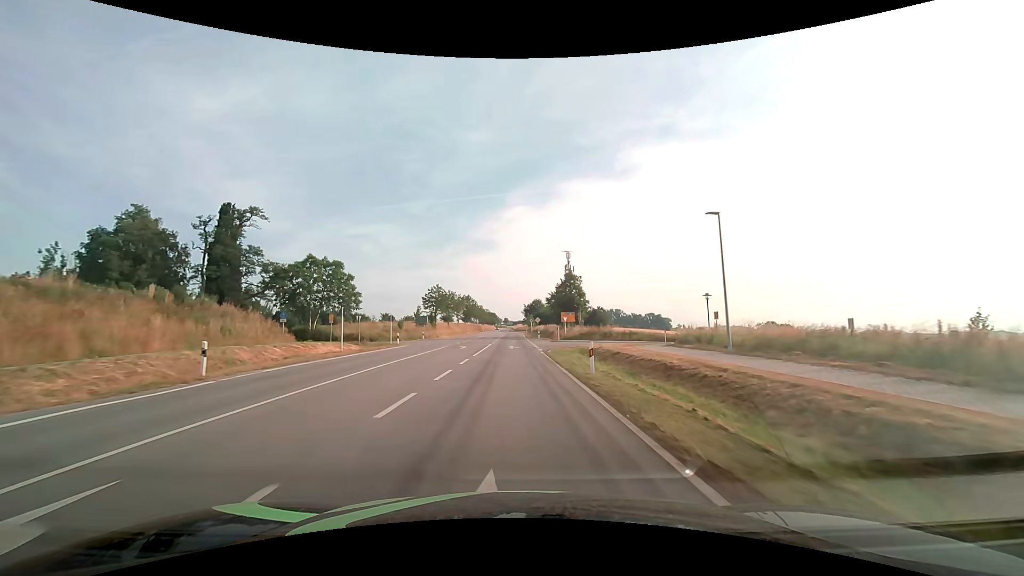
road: secondary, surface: asphalt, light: Day
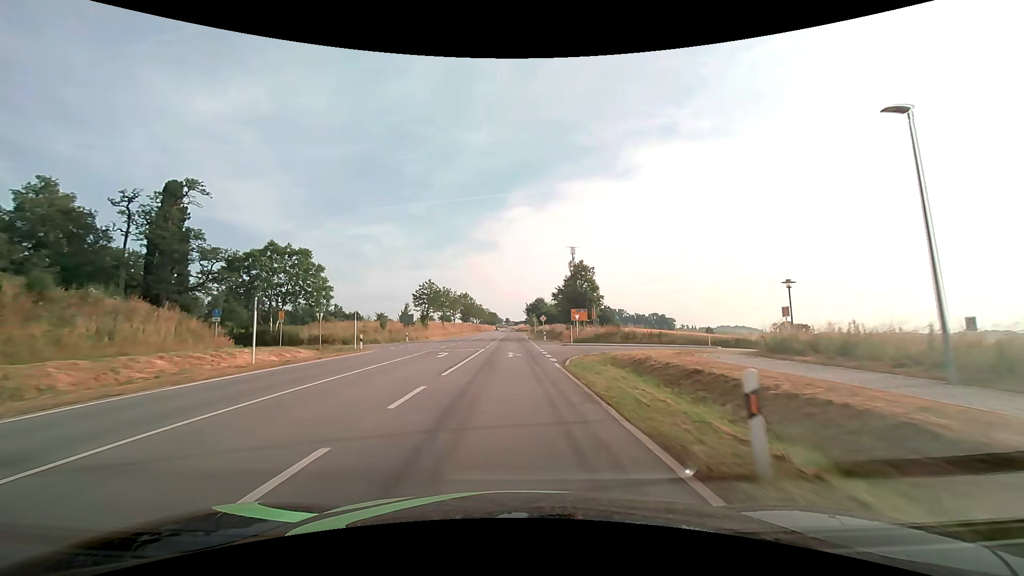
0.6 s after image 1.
(0.0, +10.9) m; 0°
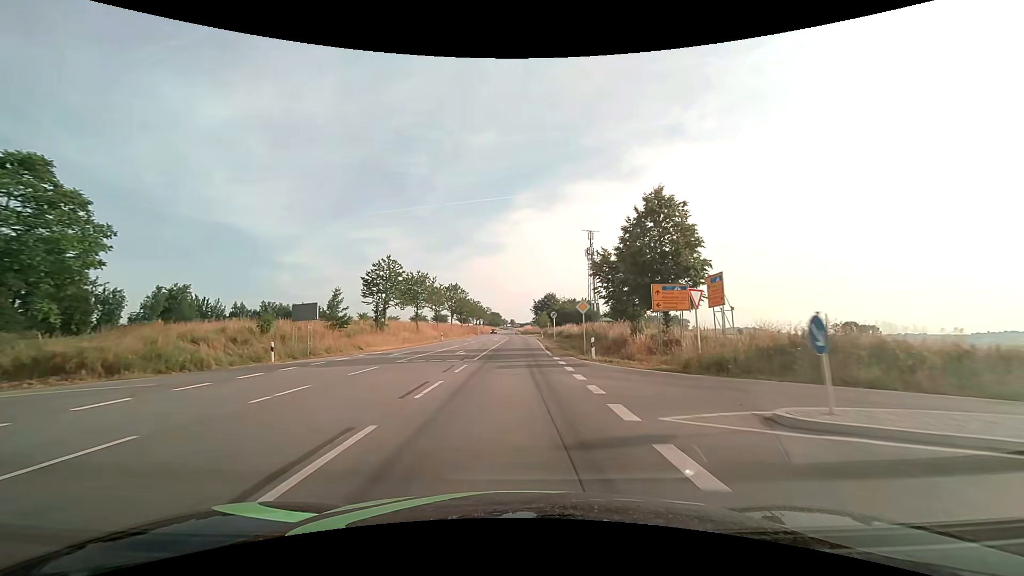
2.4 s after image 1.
(-0.2, +32.7) m; -1°
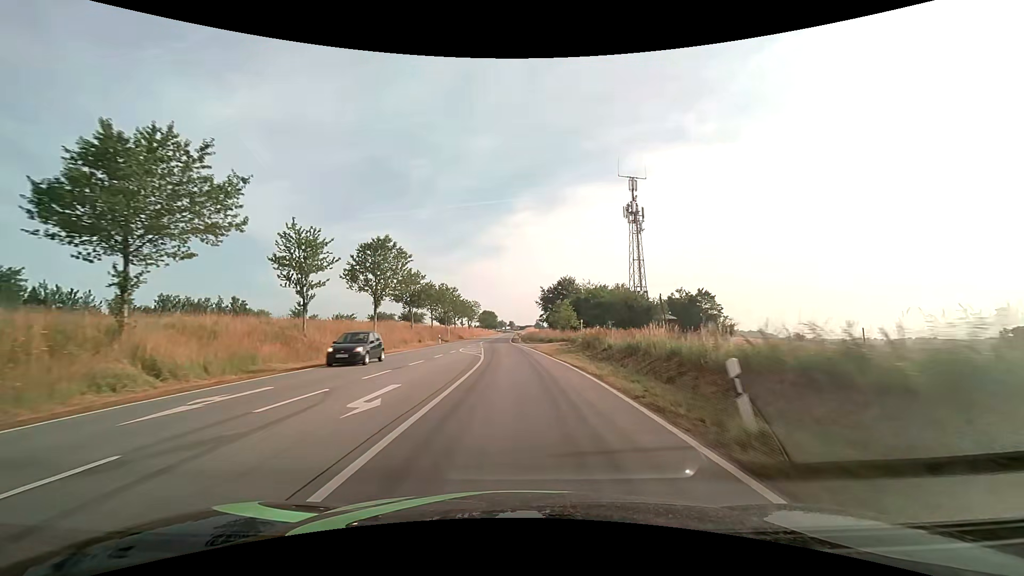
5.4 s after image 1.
(+0.2, +55.5) m; 0°
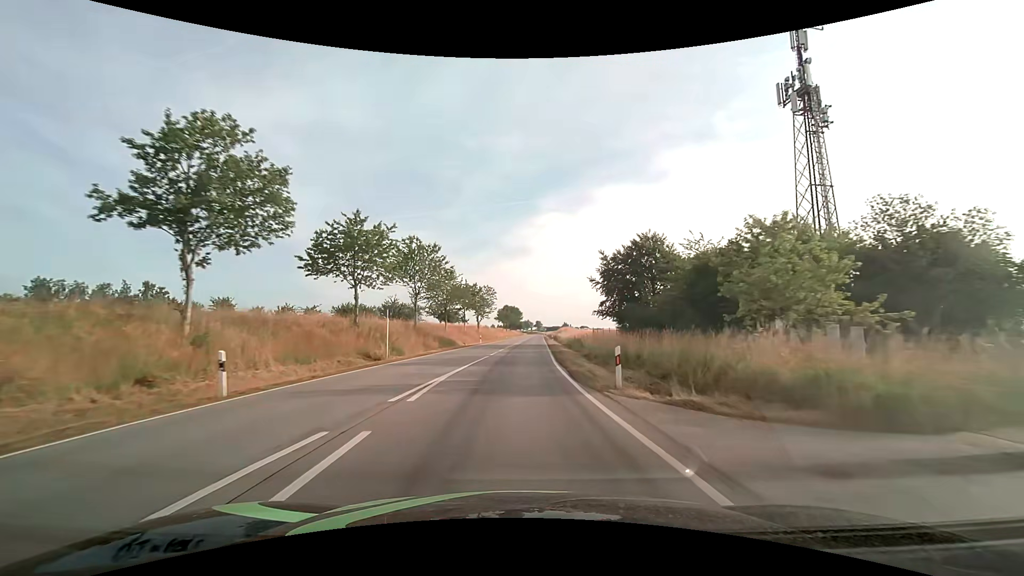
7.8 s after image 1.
(-1.7, +47.5) m; -3°
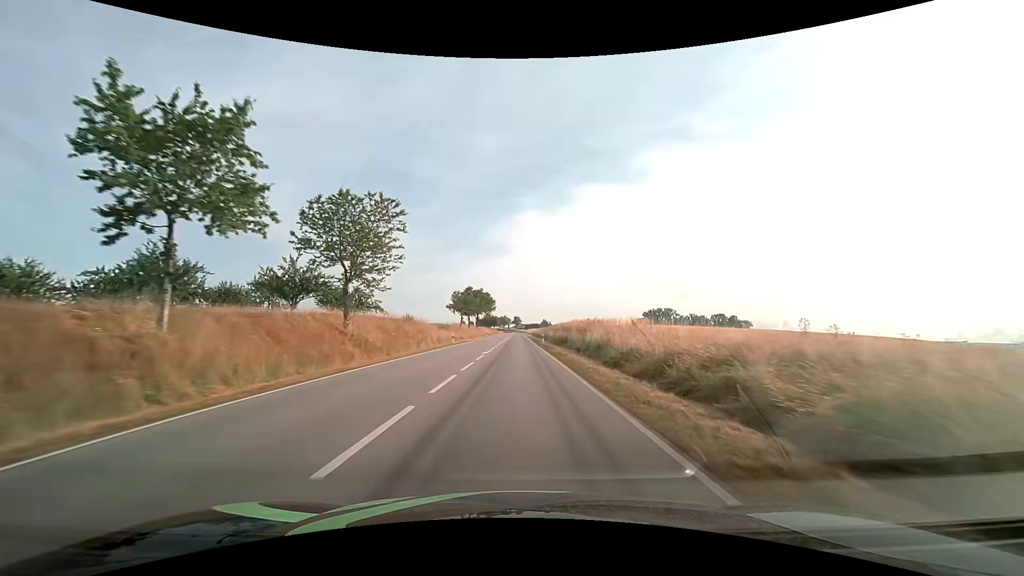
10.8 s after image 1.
(+1.6, +61.4) m; +3°
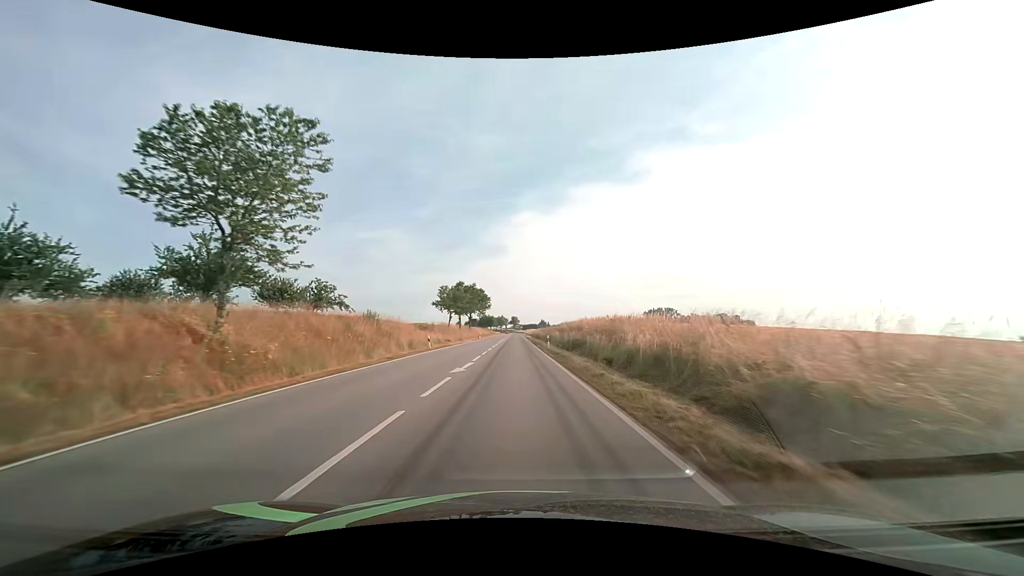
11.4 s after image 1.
(0.0, +12.4) m; 0°
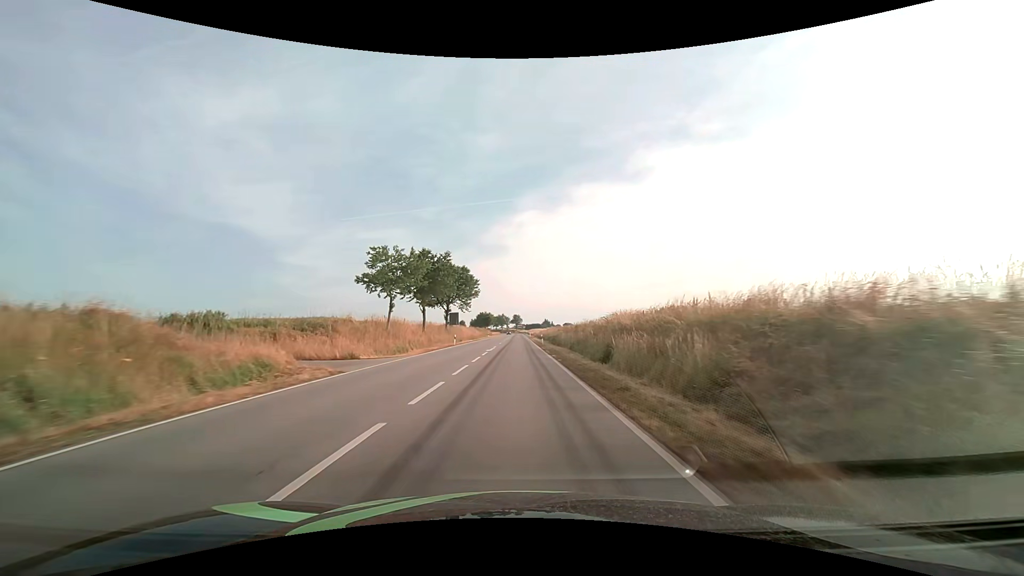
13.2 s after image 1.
(0.0, +37.6) m; 0°
(0, +10) (0, +20) (0, +30) (0, +40) (0, +50) (0, +60) (0, +70) (0, +80) (0, +90) (0, +100) m
